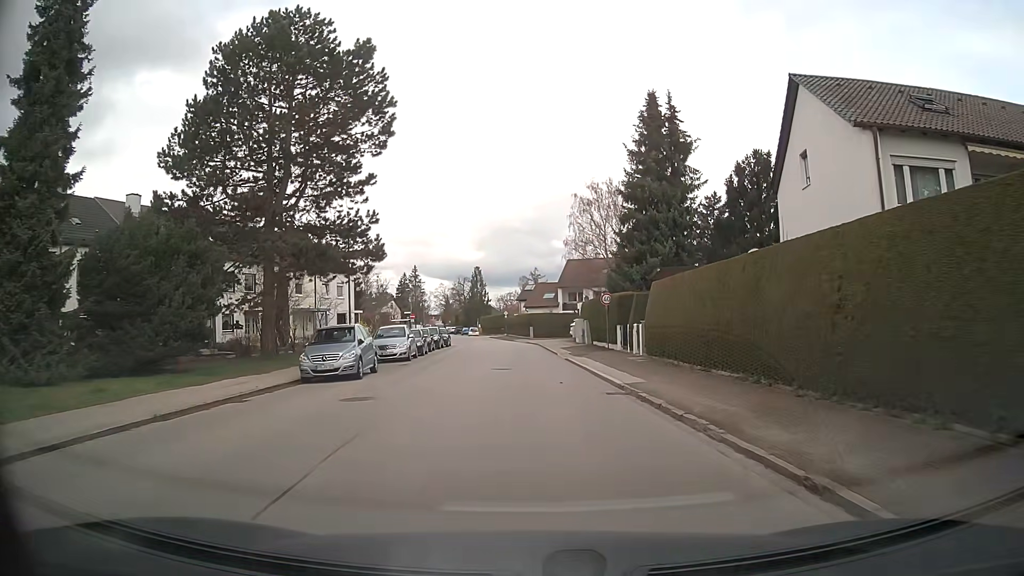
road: residential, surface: asphalt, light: Day
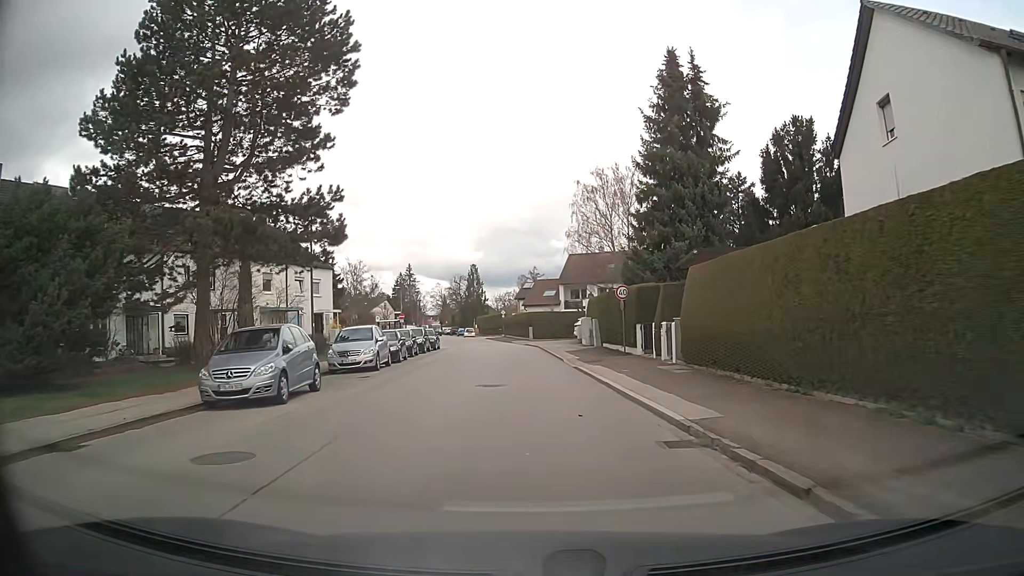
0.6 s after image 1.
(+0.1, +6.2) m; +1°
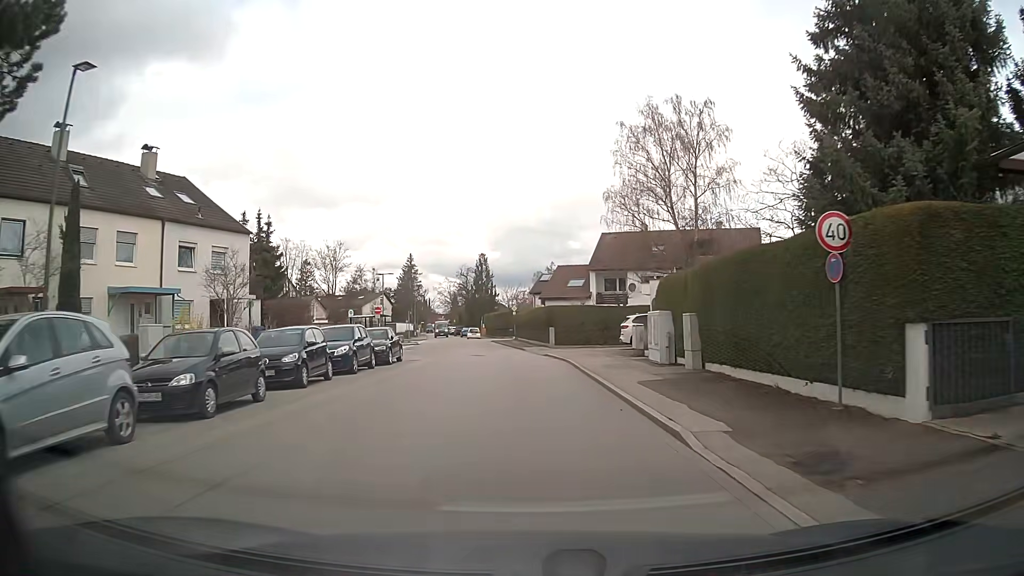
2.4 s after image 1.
(-0.3, +19.0) m; -2°
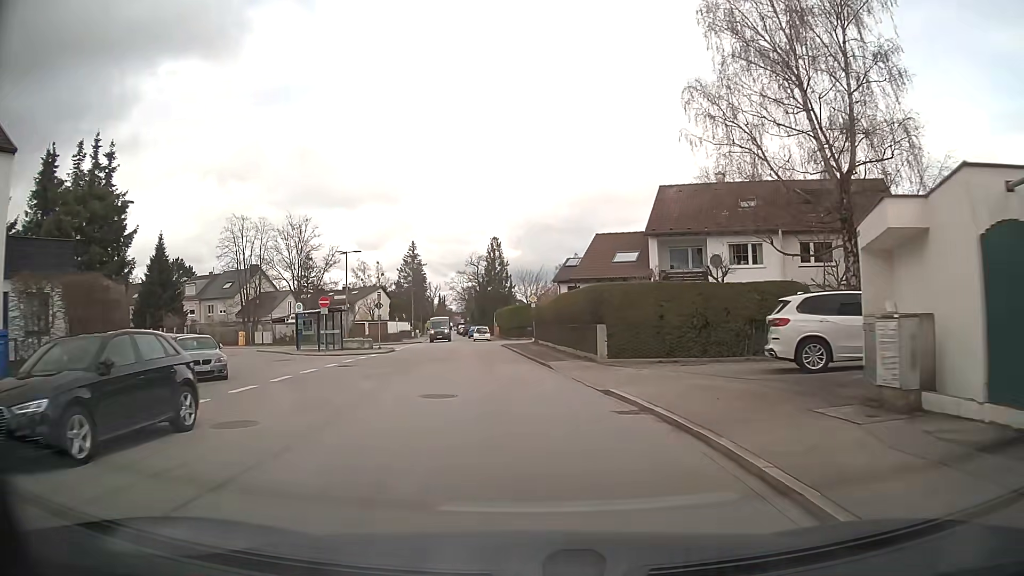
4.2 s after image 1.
(-0.2, +19.4) m; -2°
(0, +10) (-1, +20) (-2, +30) (-3, +40) (-4, +50) (-6, +60) (-7, +70) (-8, +79) (-9, +89) (-11, +99) m
